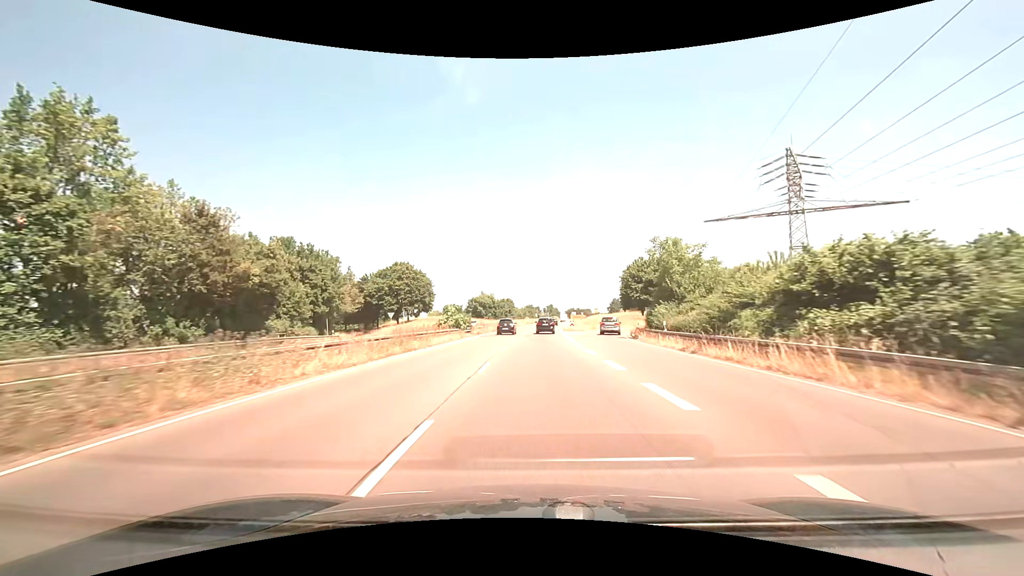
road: trunk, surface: asphalt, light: Day
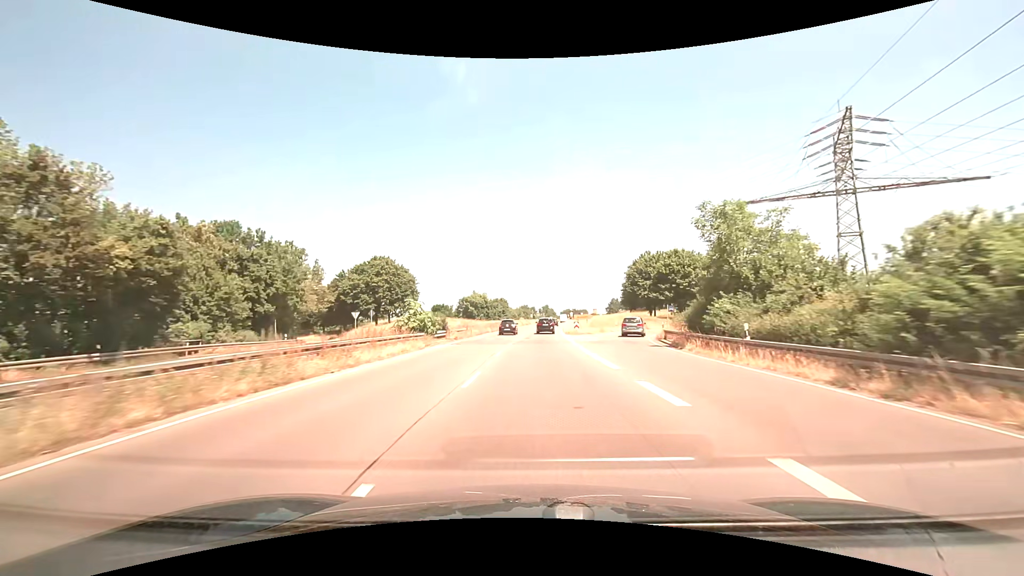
(+0.1, +11.6) m; +1°
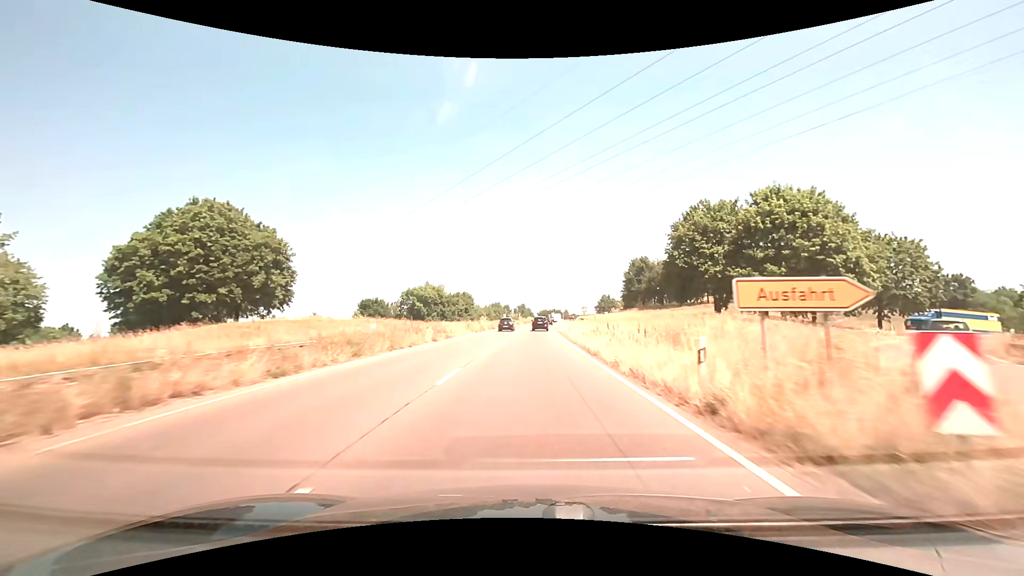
(+1.2, +45.9) m; +3°
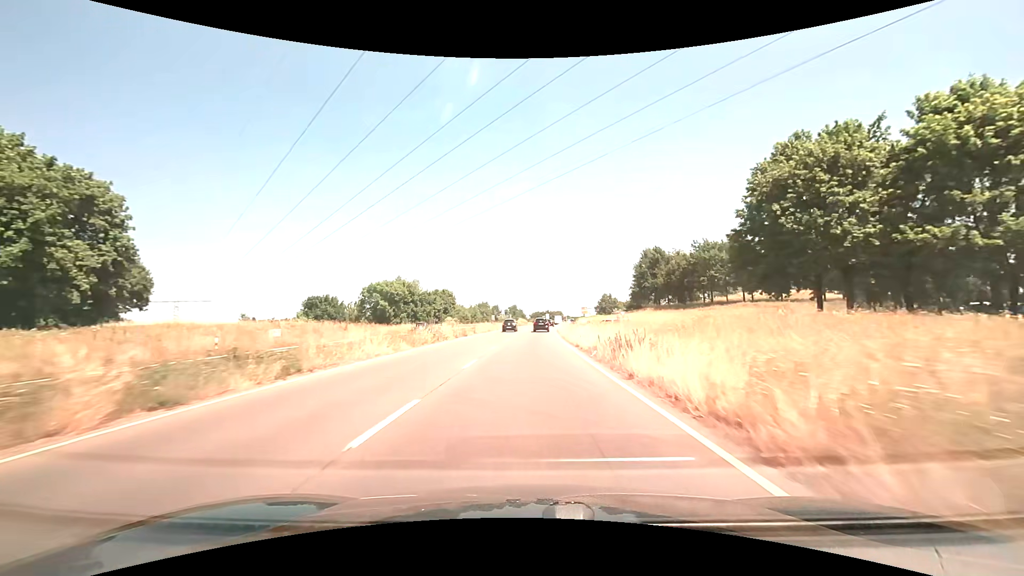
(+0.2, +22.6) m; +1°
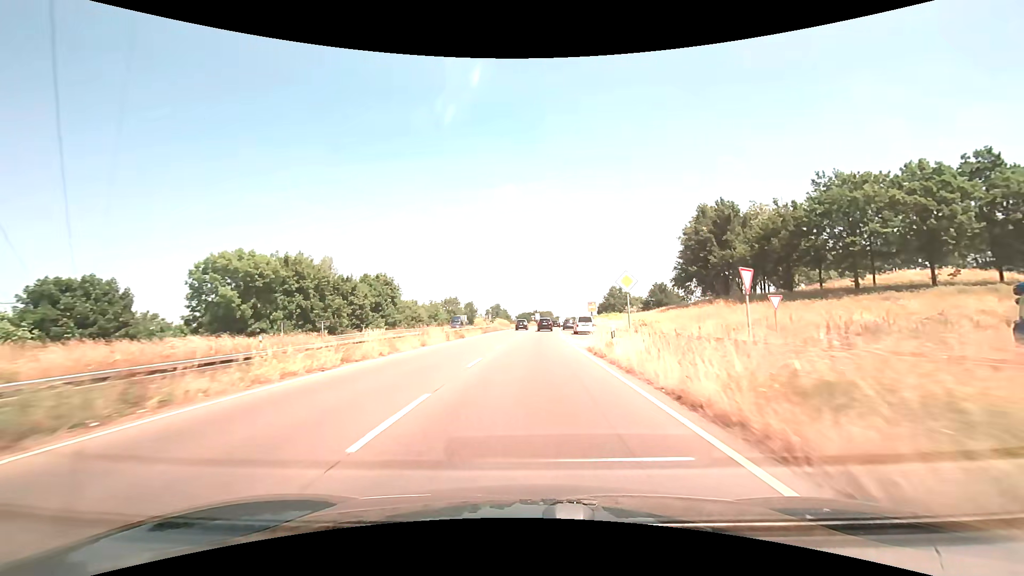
(+0.5, +44.3) m; +1°
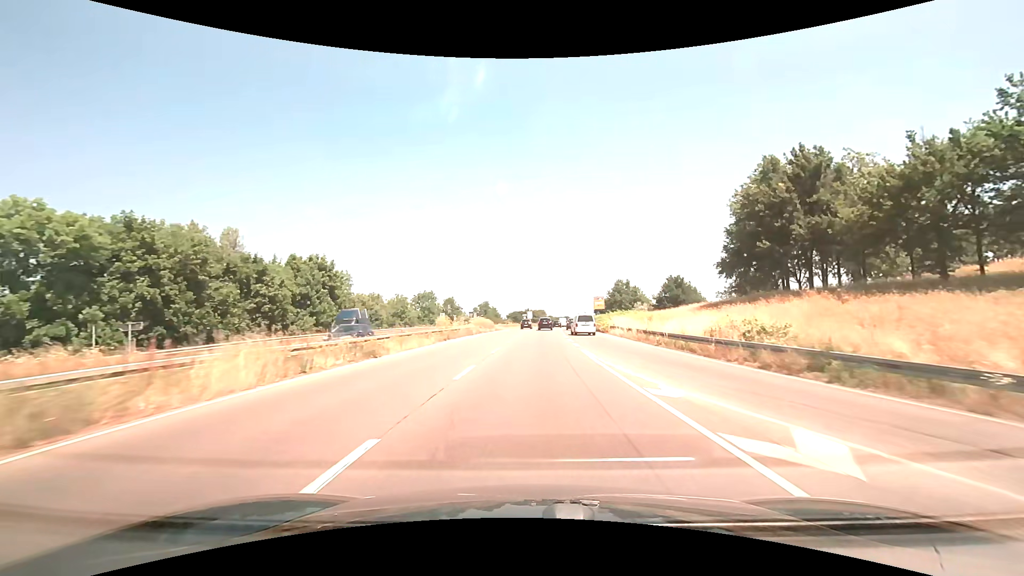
(+0.2, +21.1) m; +1°
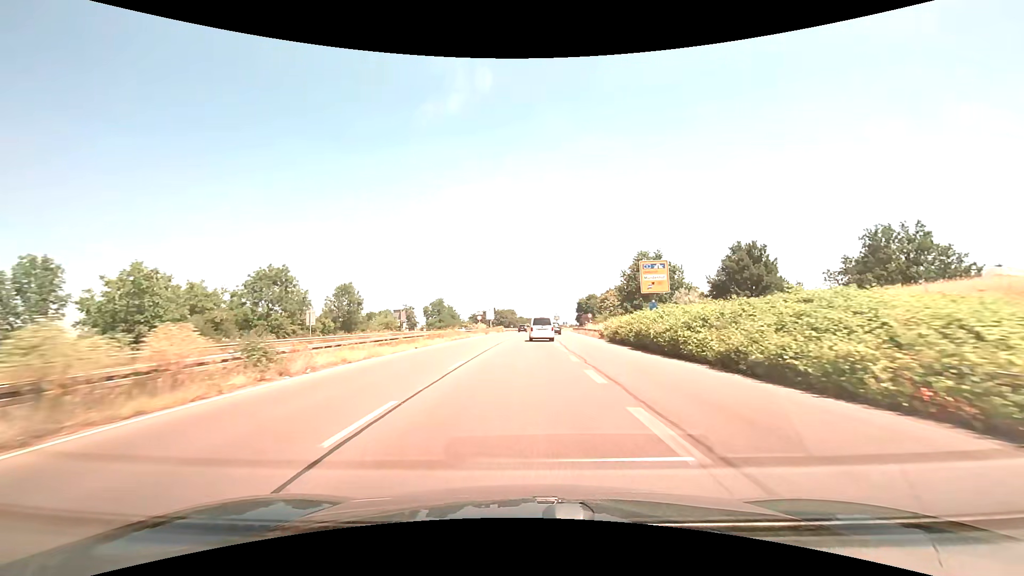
(+1.7, +50.6) m; +3°
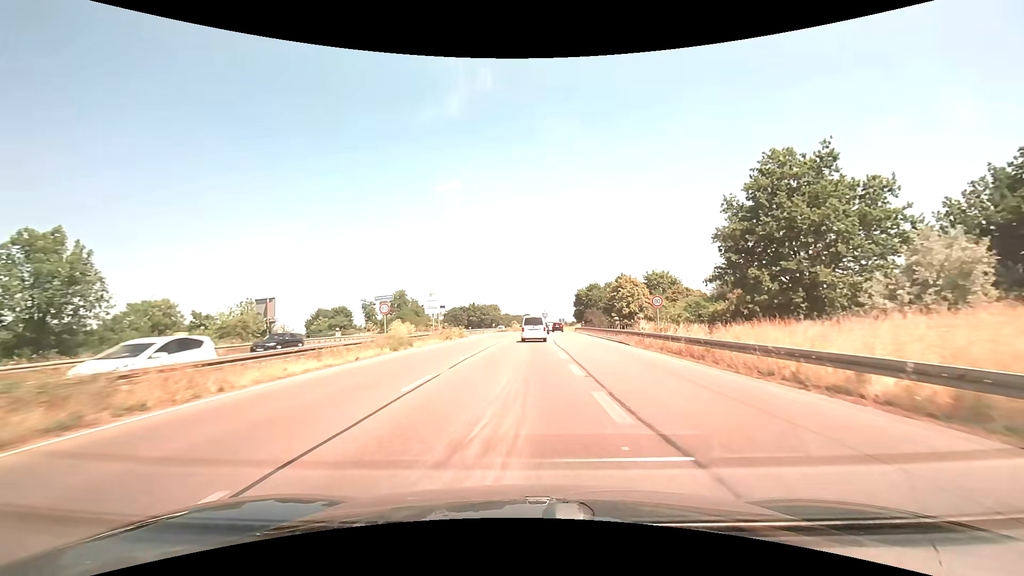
(+0.7, +40.1) m; +2°
